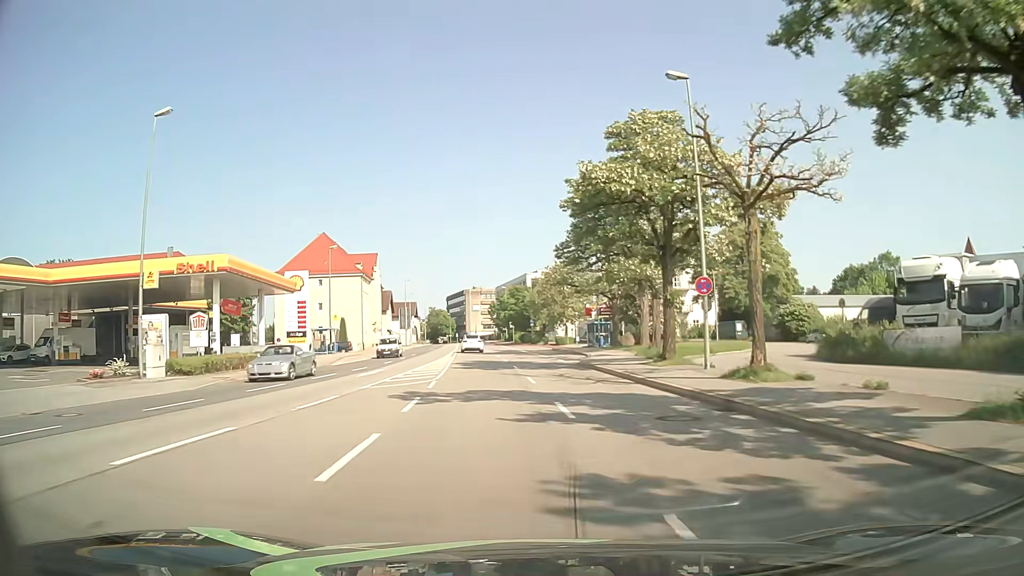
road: primary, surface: asphalt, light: Day
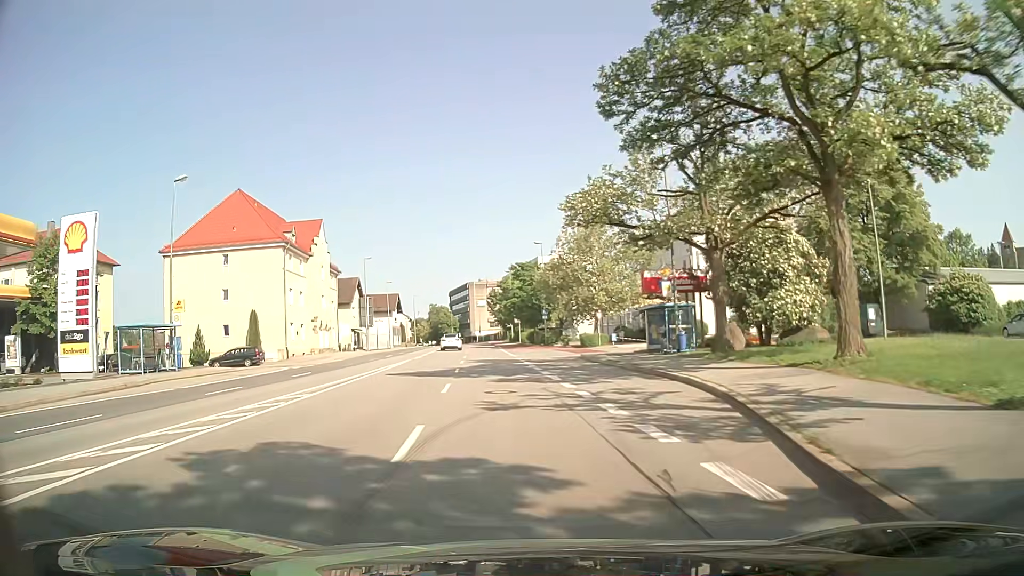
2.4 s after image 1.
(+0.1, +31.0) m; -1°
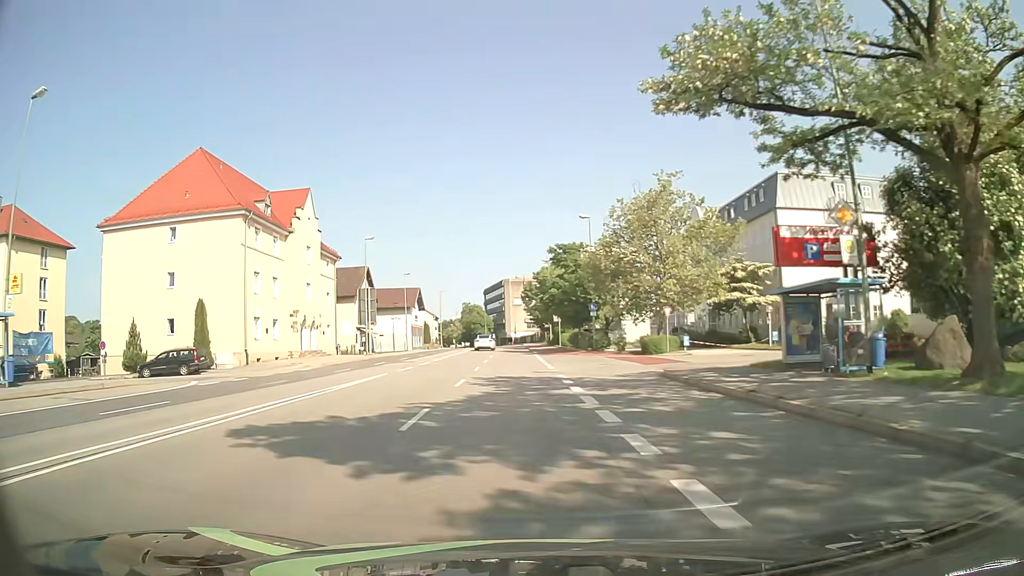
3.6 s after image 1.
(-0.5, +15.4) m; -4°
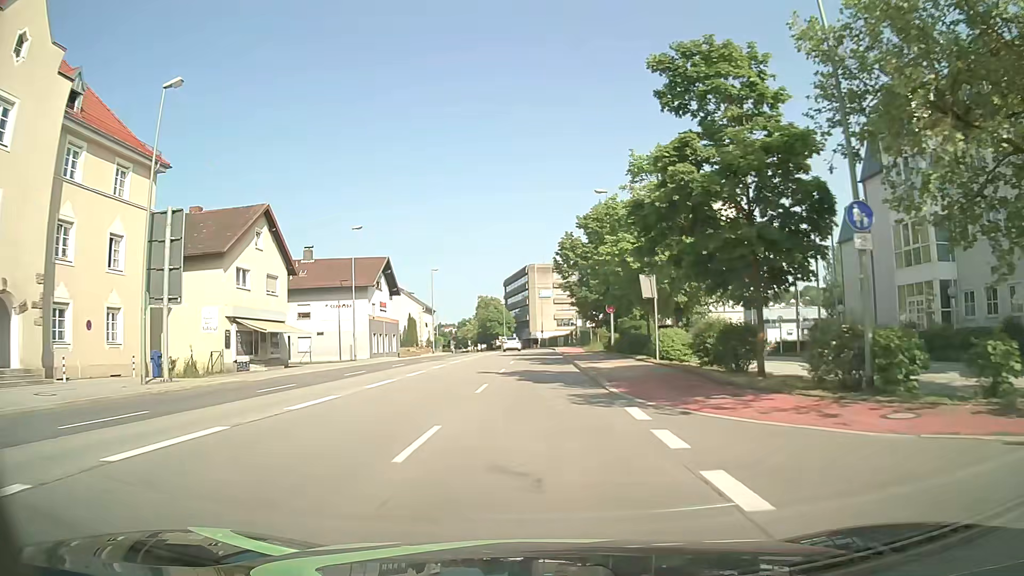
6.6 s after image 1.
(-1.4, +38.7) m; -2°
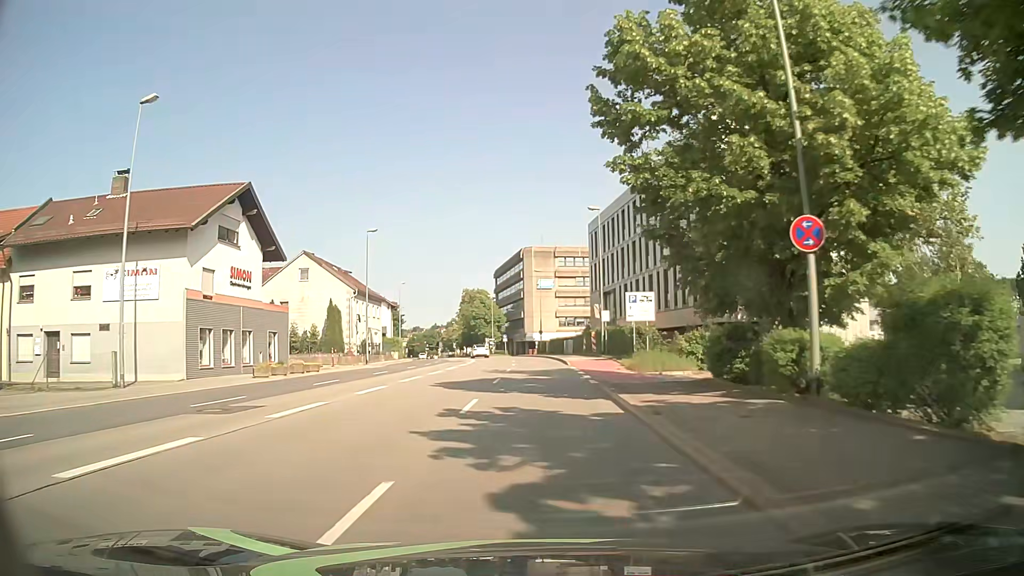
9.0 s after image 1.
(-0.2, +31.0) m; 0°
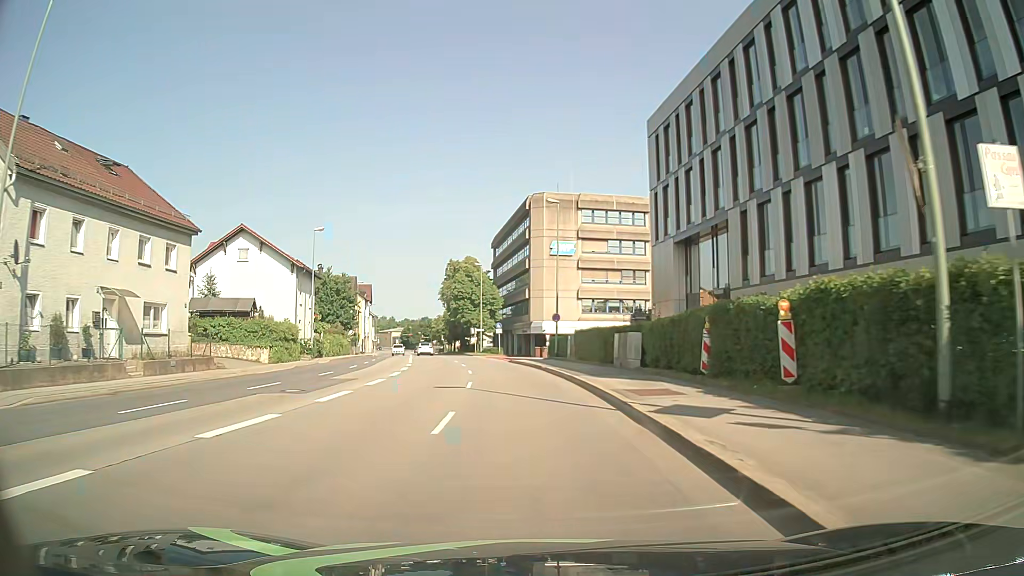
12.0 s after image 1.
(0.0, +38.9) m; -1°
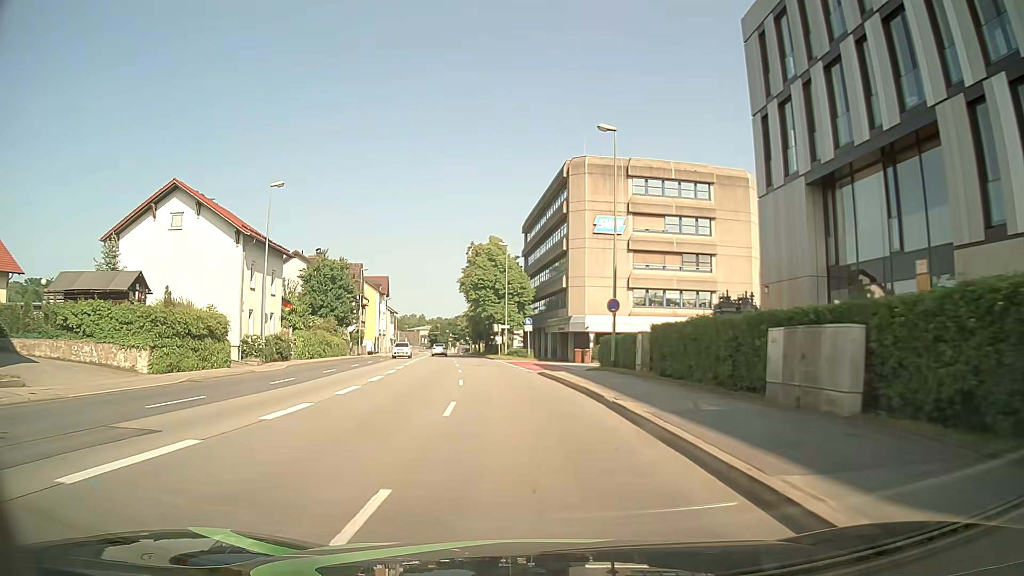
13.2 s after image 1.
(-0.3, +15.6) m; -3°
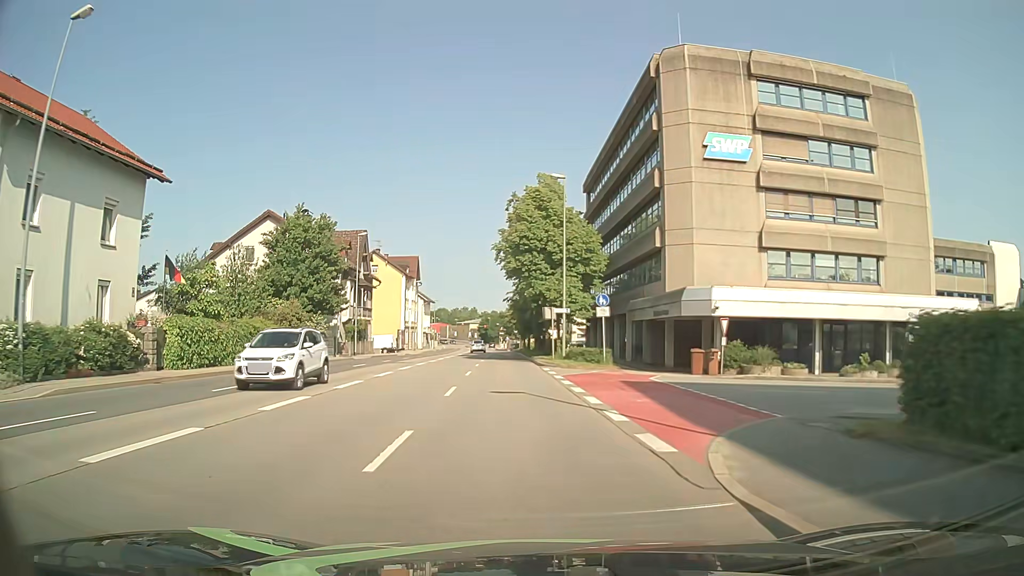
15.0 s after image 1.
(-0.8, +23.5) m; -4°
